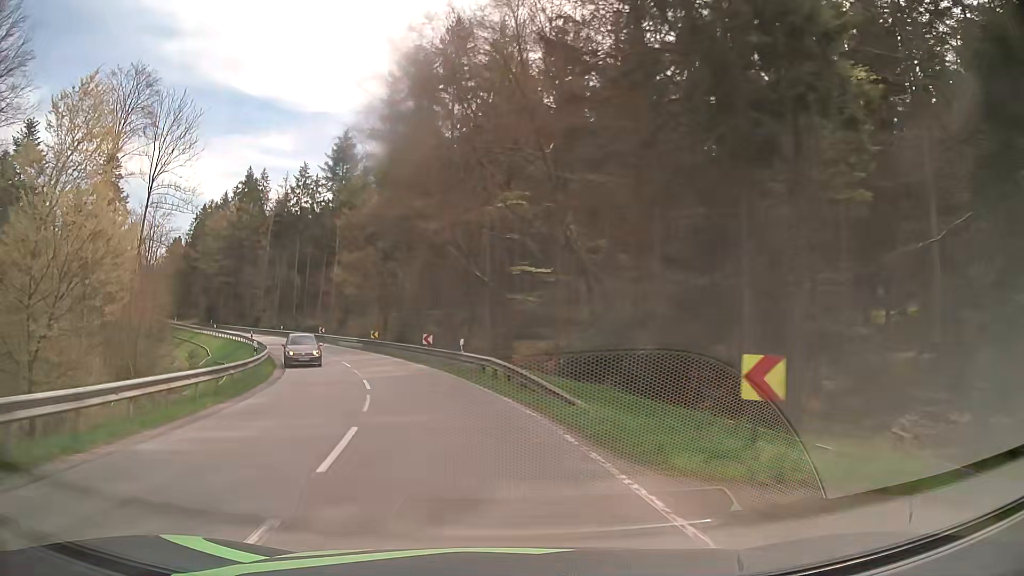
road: secondary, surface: asphalt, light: Day
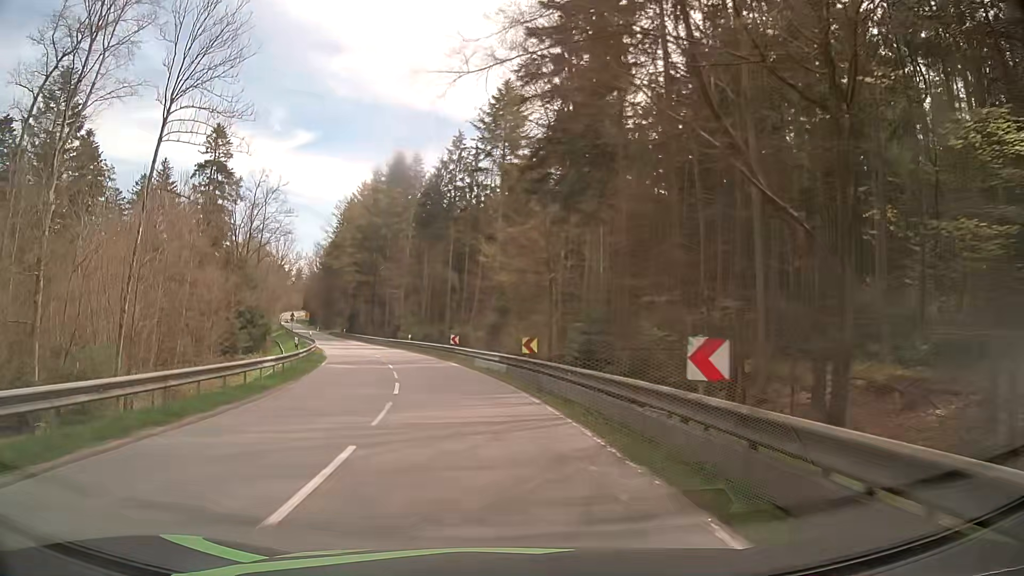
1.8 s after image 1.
(-3.9, +26.3) m; -16°
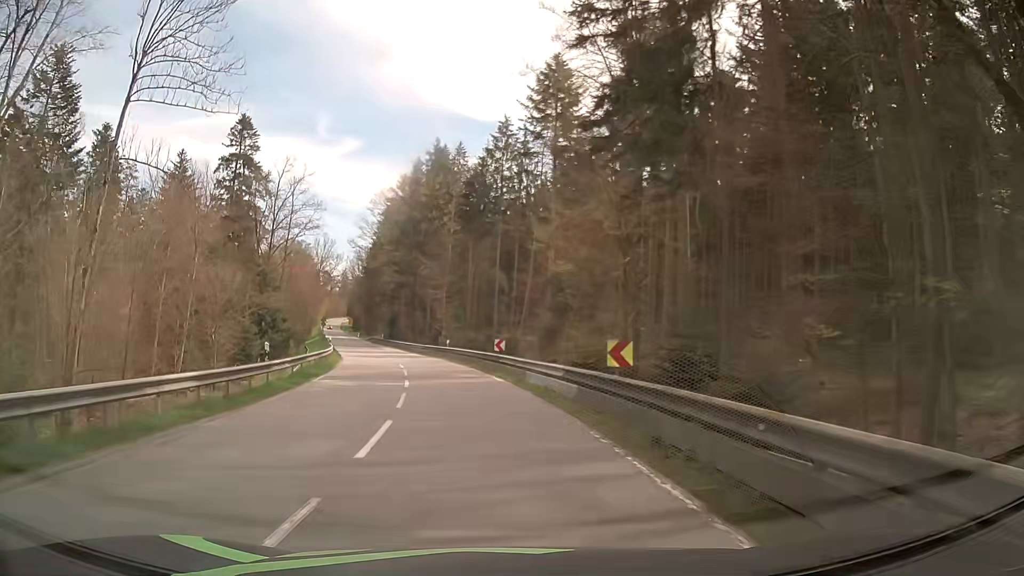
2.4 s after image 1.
(-0.3, +9.0) m; -5°
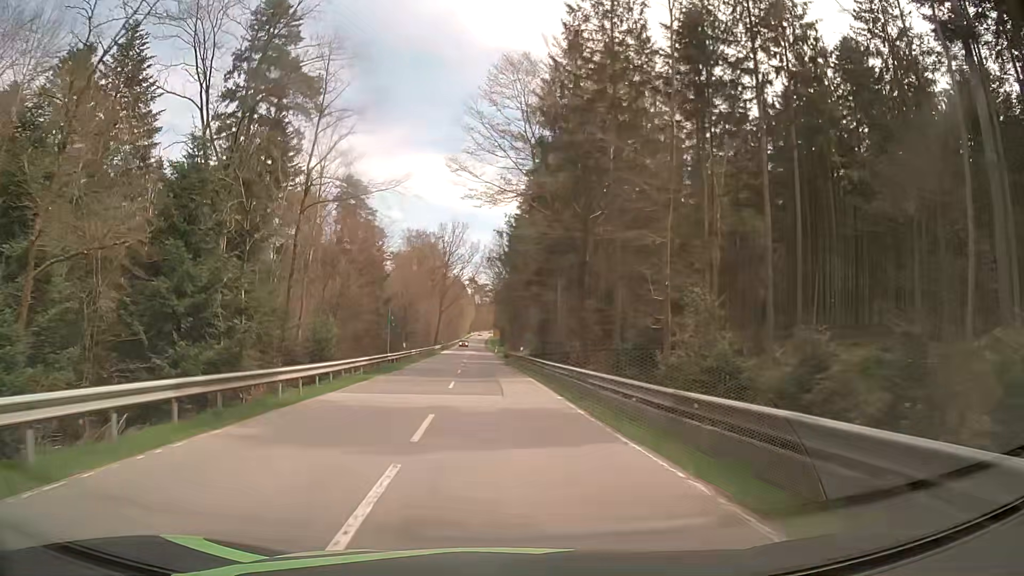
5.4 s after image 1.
(-6.9, +45.7) m; -14°
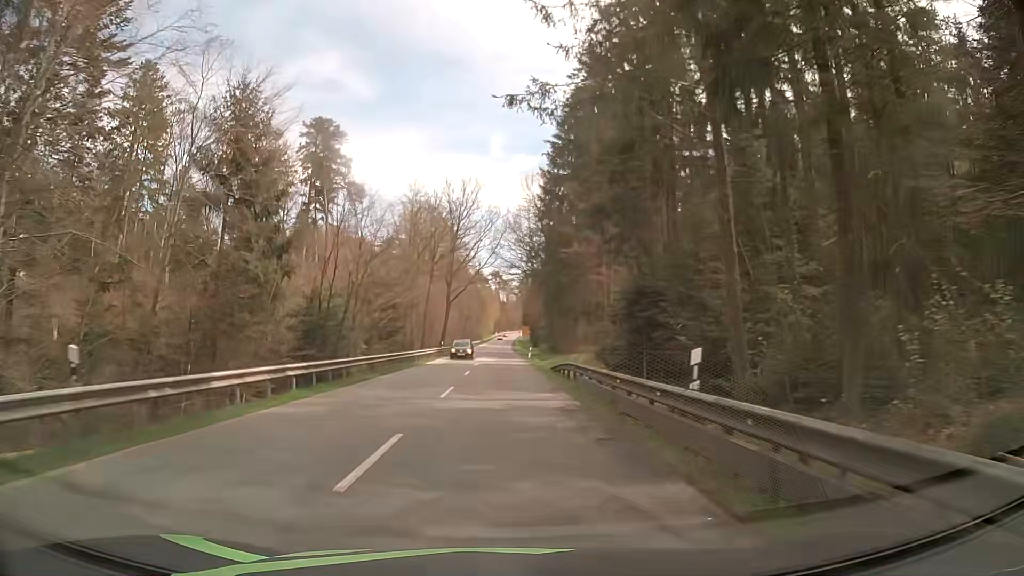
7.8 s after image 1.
(-1.0, +38.9) m; -2°
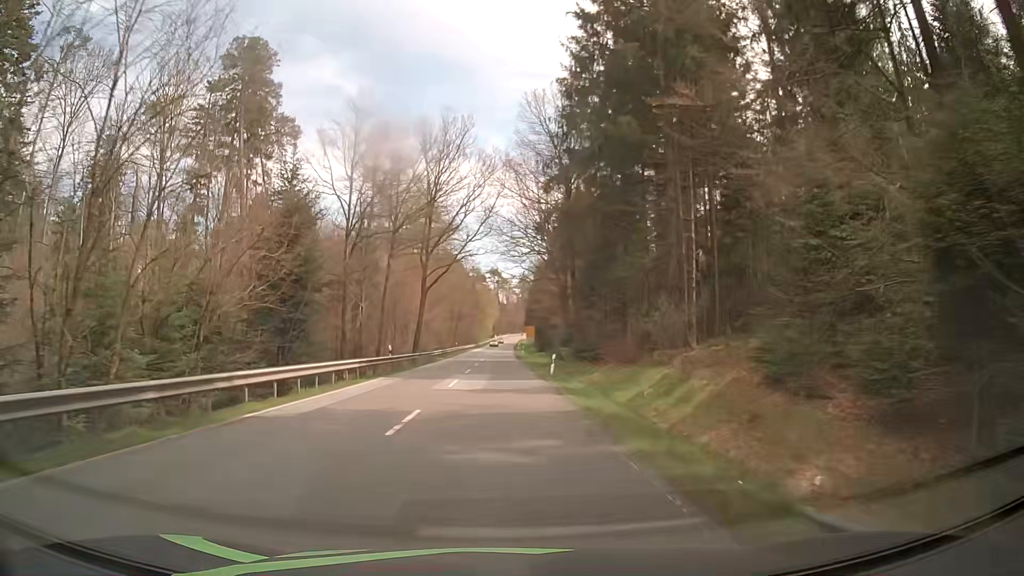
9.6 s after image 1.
(0.0, +29.2) m; 0°
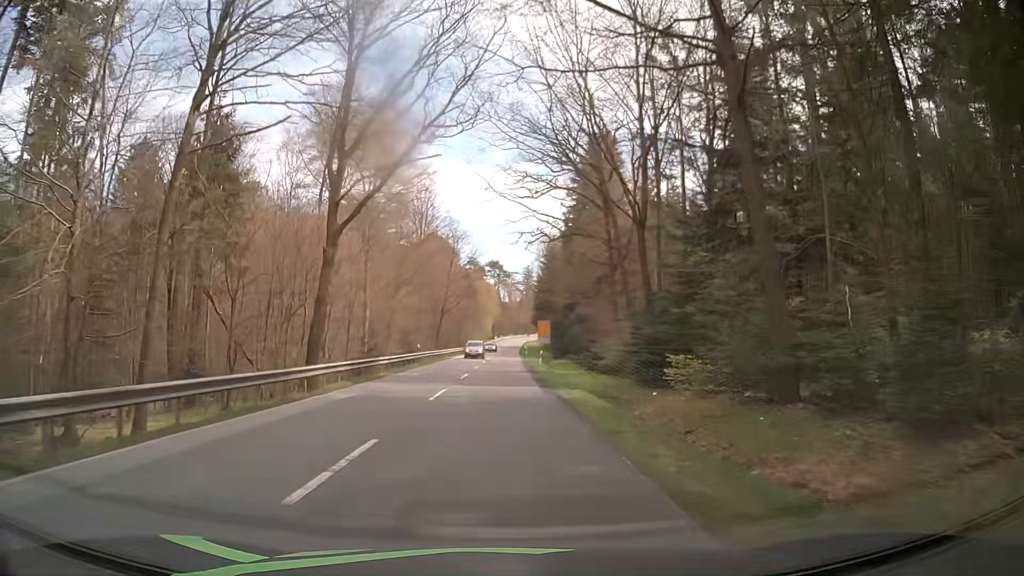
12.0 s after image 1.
(-0.4, +37.3) m; -1°
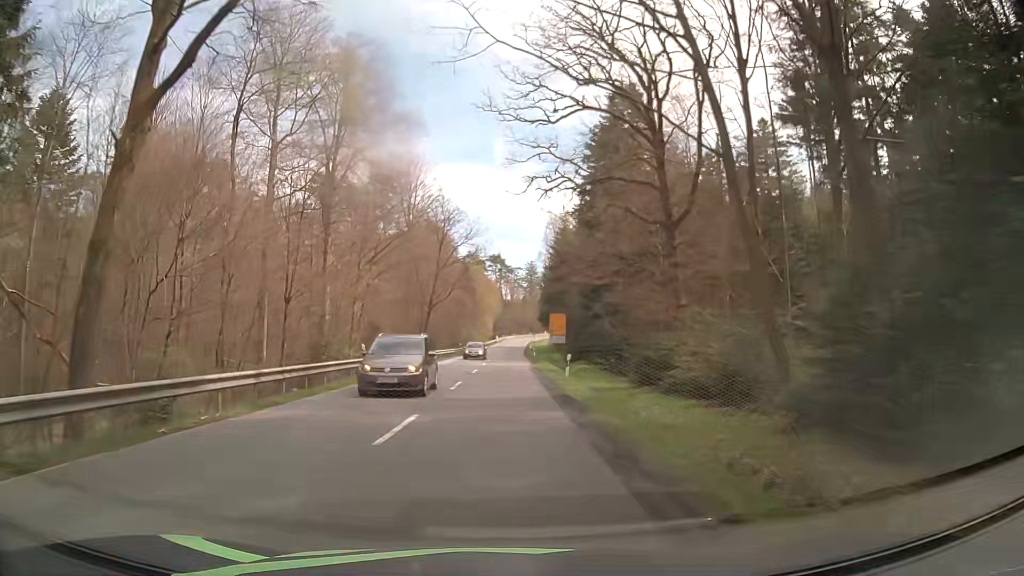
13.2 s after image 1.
(0.0, +18.5) m; 0°
(0, +10) (0, +20) (0, +30) (0, +40) (+1, +50) (+1, +60) (+1, +70) (+1, +80) (+2, +90) (+2, +100) m
